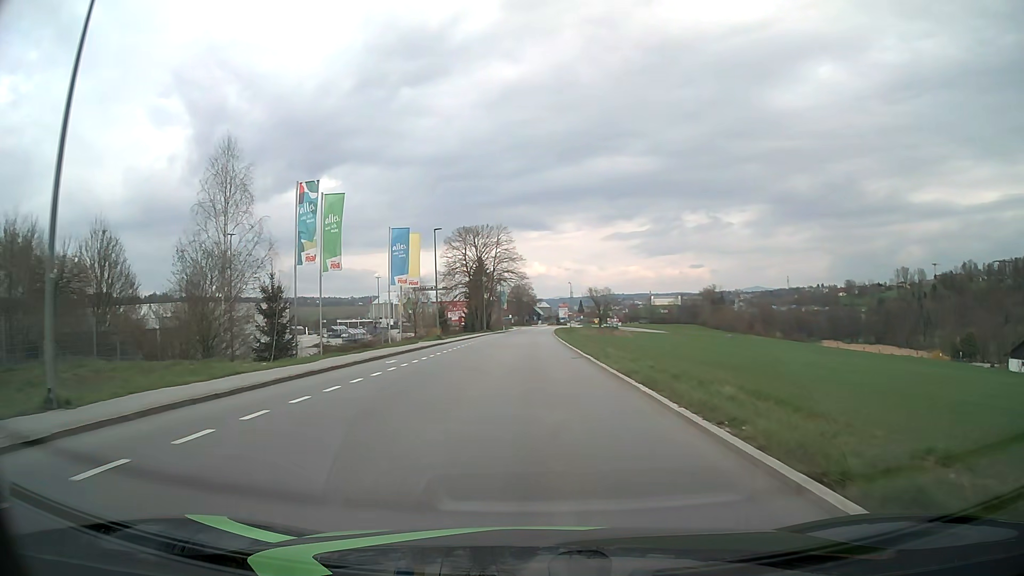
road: tertiary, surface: asphalt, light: Day
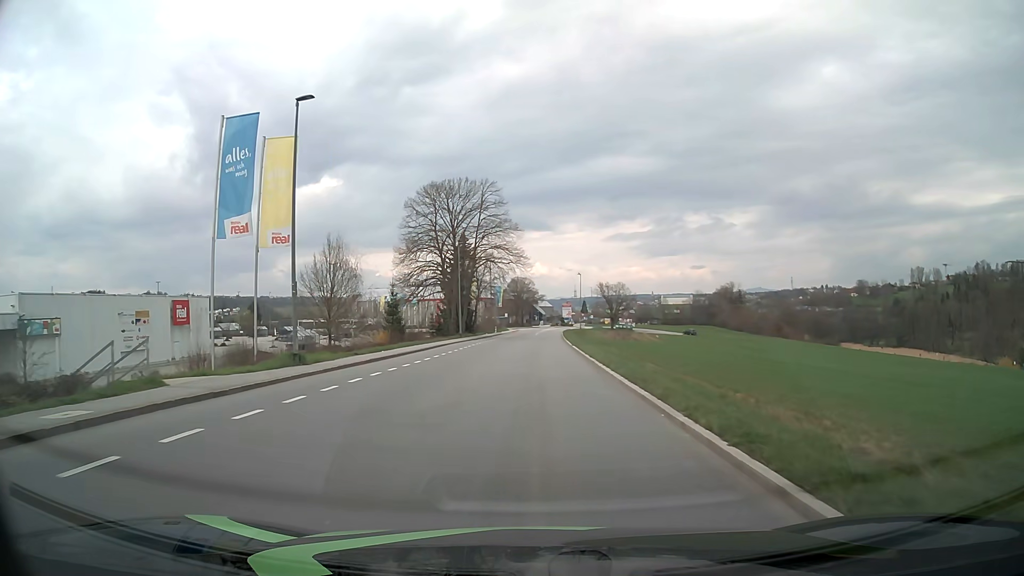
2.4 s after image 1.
(0.0, +30.2) m; 0°
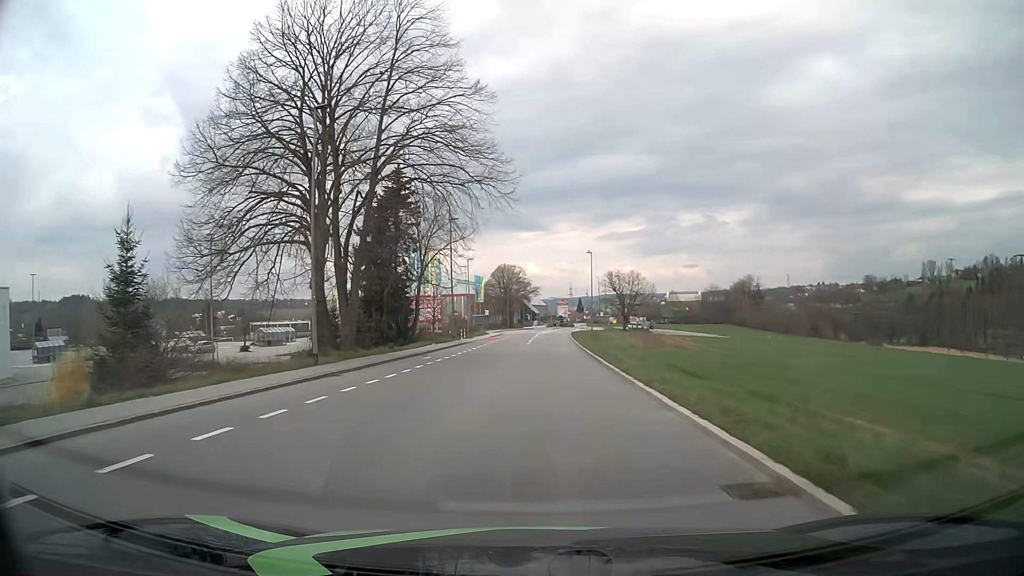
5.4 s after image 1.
(+0.2, +37.9) m; +1°
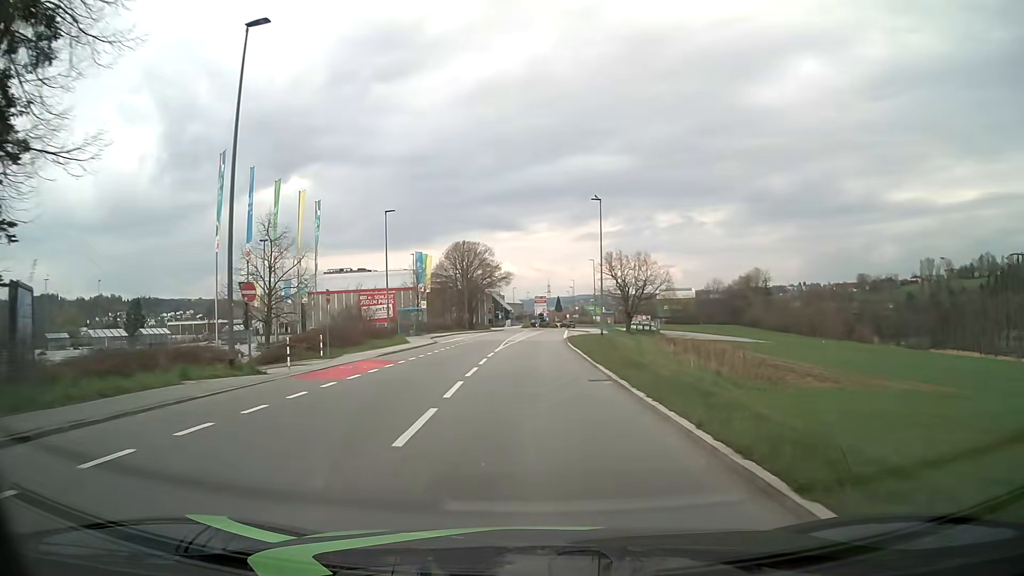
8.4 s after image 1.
(+0.7, +38.0) m; +2°
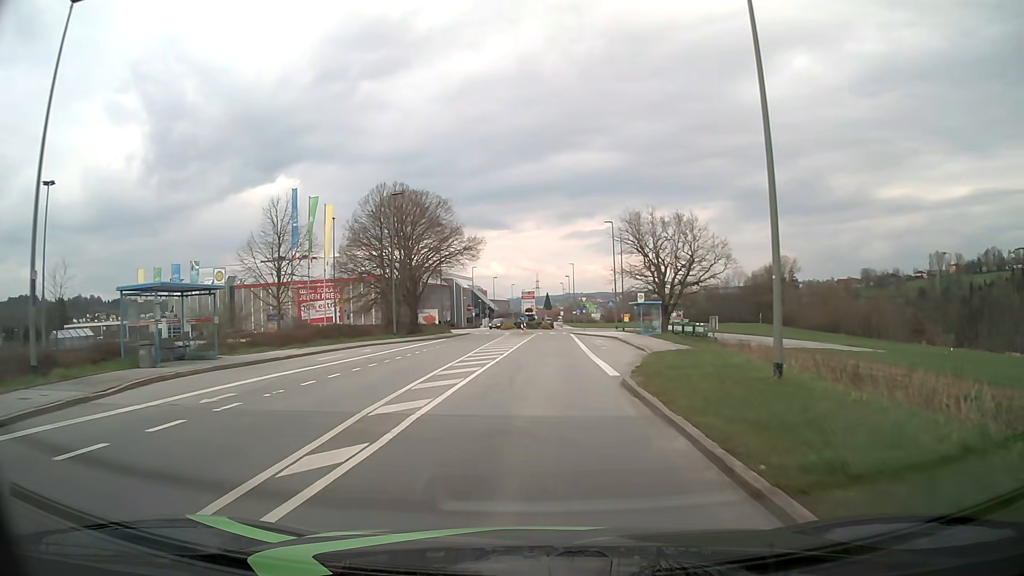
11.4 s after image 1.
(+0.2, +38.0) m; +1°
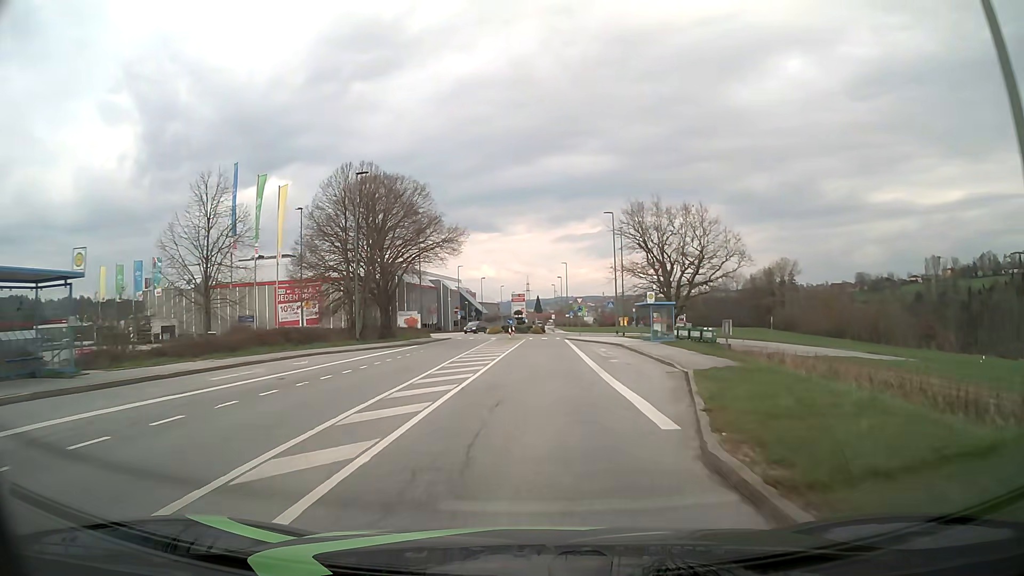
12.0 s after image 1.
(0.0, +7.5) m; 0°
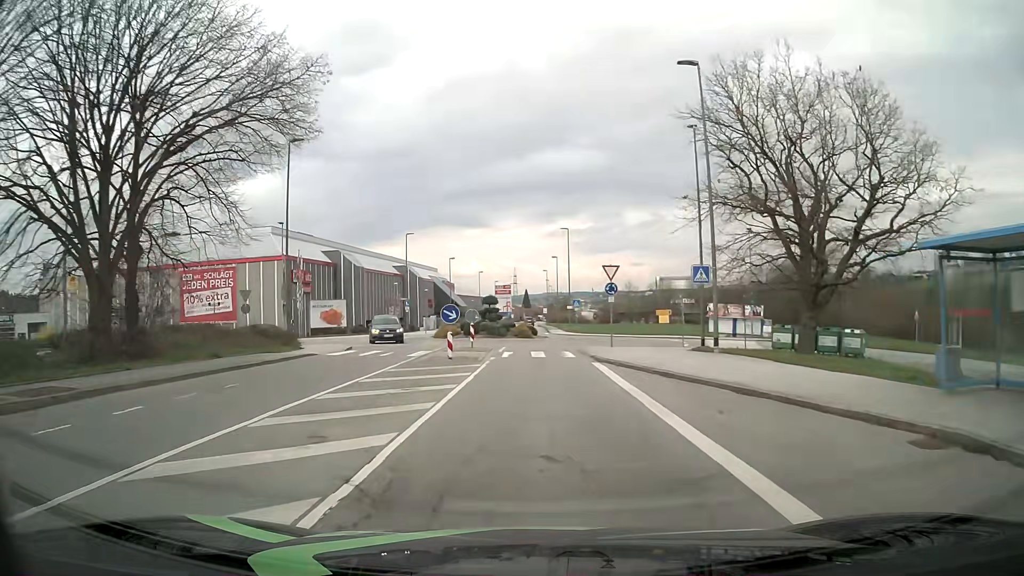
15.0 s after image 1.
(+0.5, +33.4) m; +1°
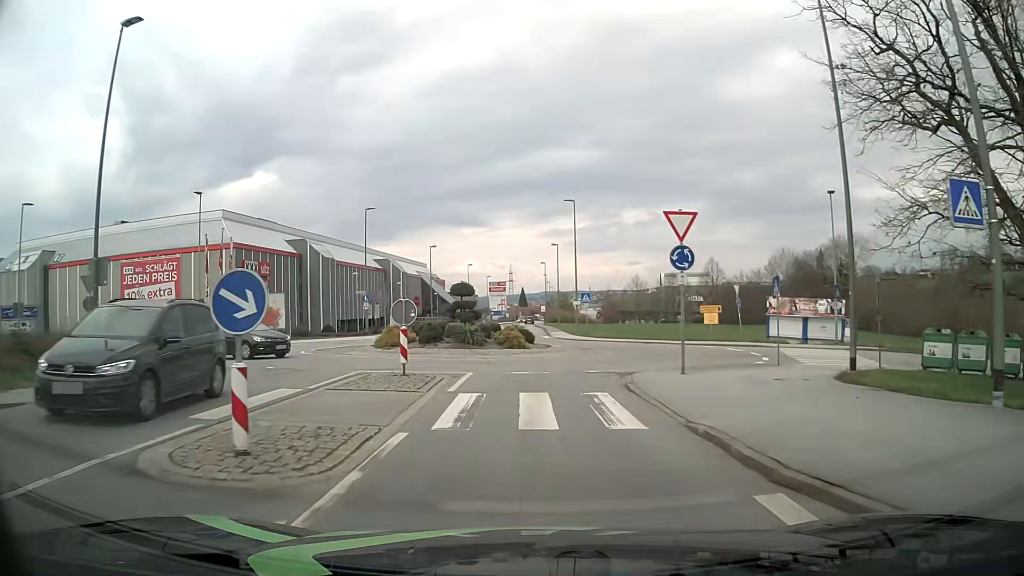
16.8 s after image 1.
(0.0, +15.1) m; 0°
(0, +10) (+1, +20) (+5, +29) (+2, +38) (-7, +40) (-17, +38) (-27, +37) (-37, +37) (-47, +36) (-57, +35) m
